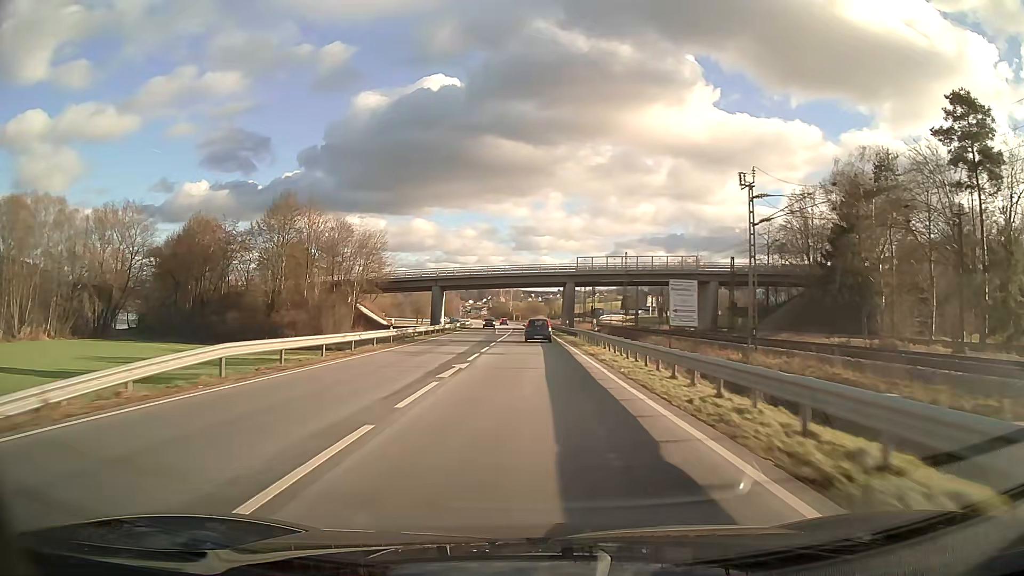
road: primary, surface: asphalt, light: Day
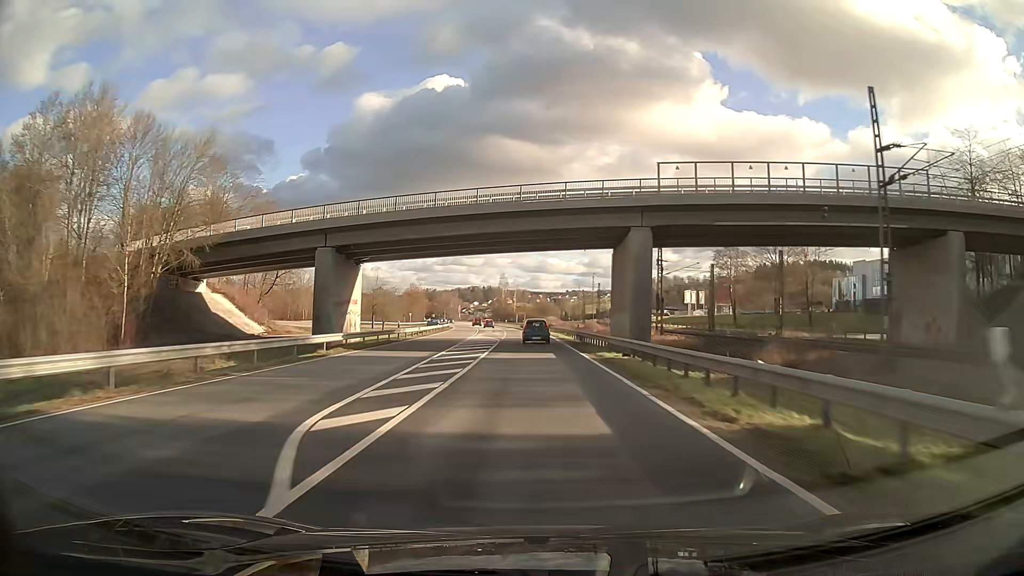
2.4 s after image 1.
(-0.3, +55.8) m; -1°
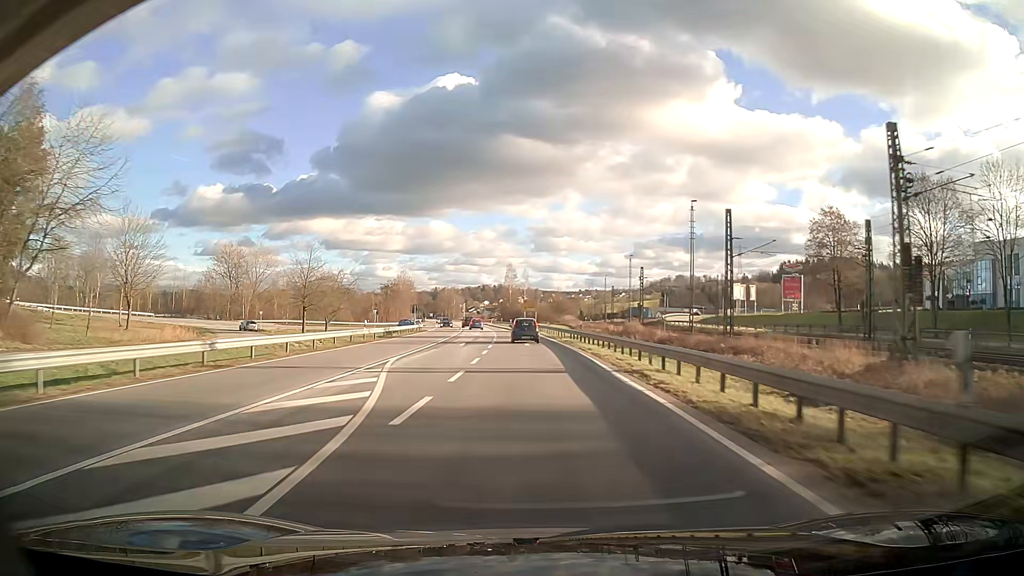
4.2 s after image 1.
(-0.4, +41.4) m; -1°
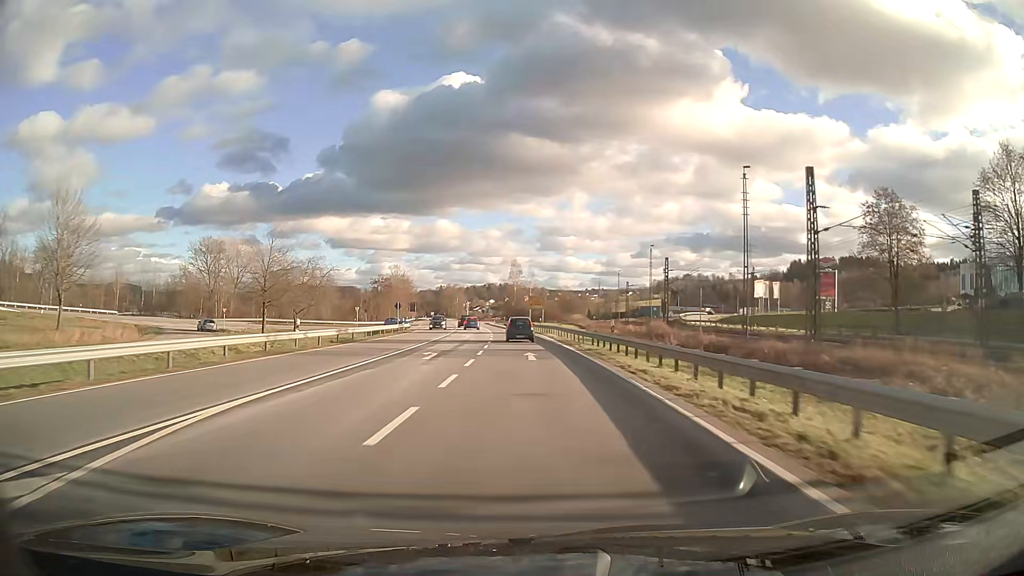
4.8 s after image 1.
(0.0, +13.7) m; 0°
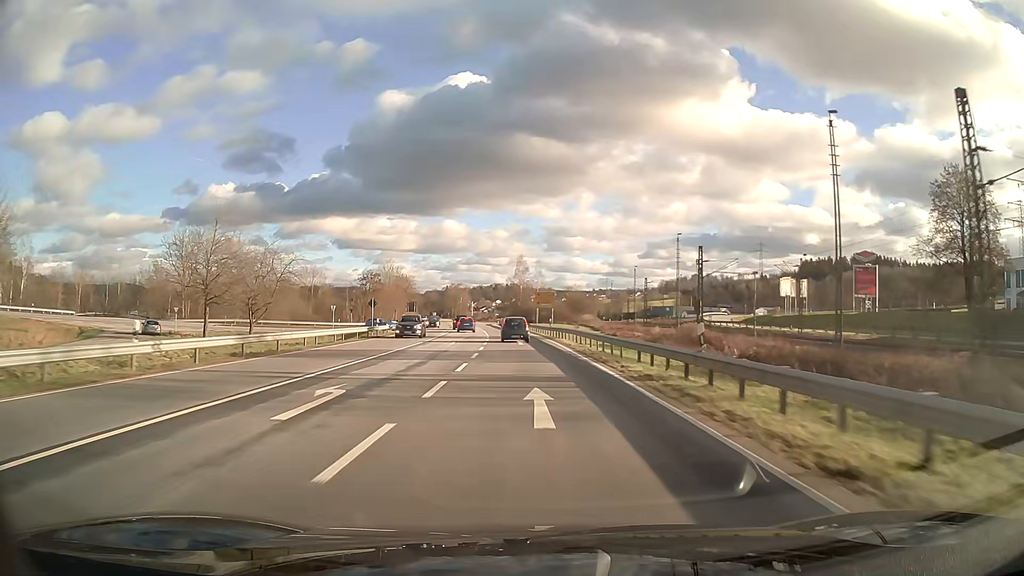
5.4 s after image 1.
(-0.1, +13.6) m; -1°
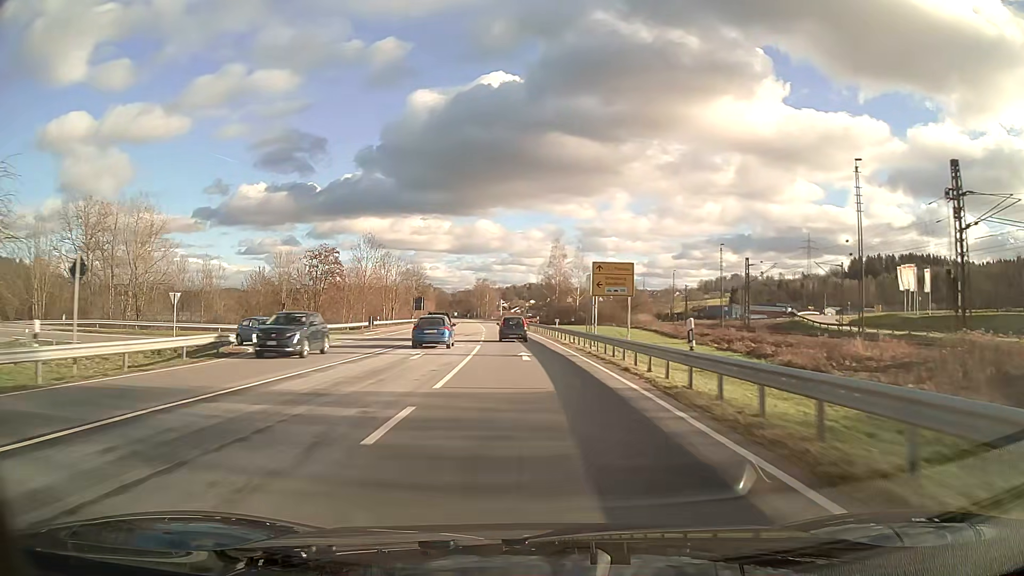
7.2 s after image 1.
(-1.0, +40.5) m; -3°
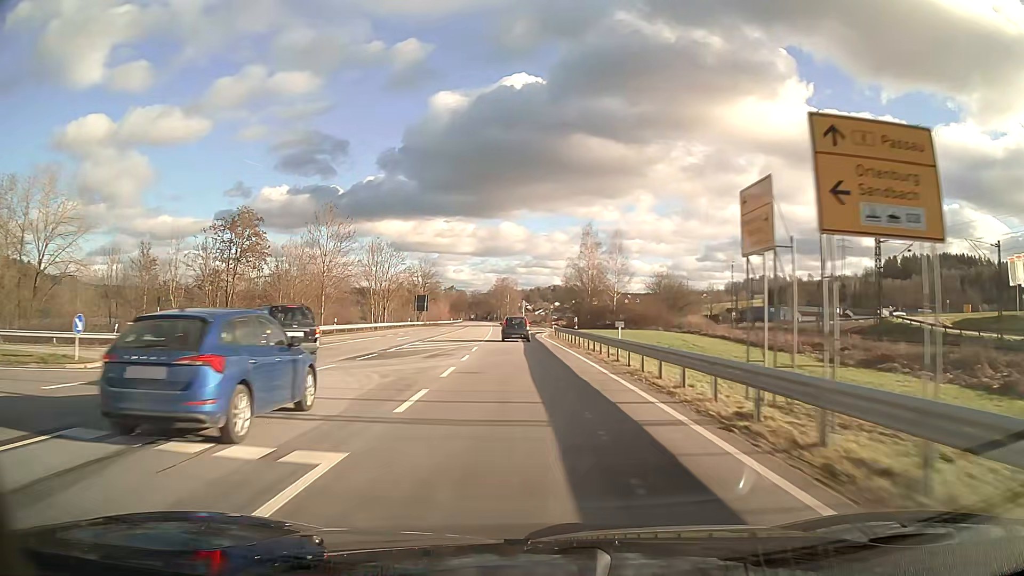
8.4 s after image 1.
(-0.5, +26.6) m; -2°
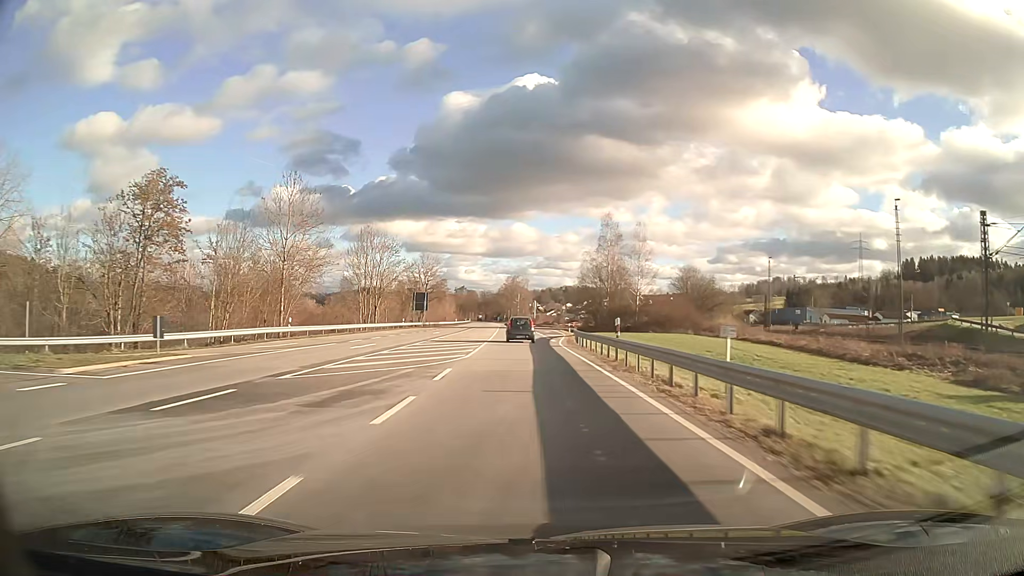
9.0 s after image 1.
(-0.1, +13.2) m; -1°
